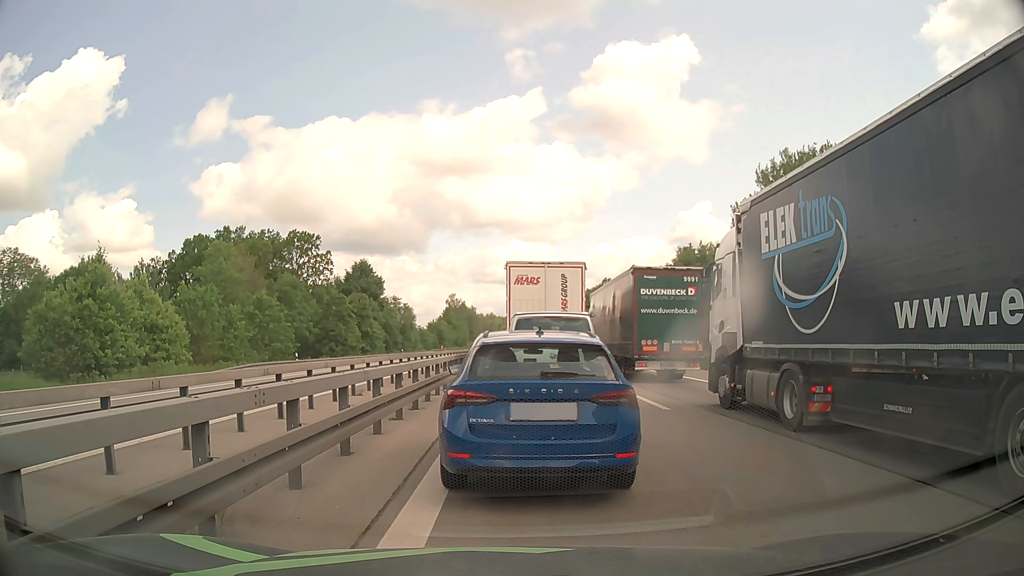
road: motorway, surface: asphalt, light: Day
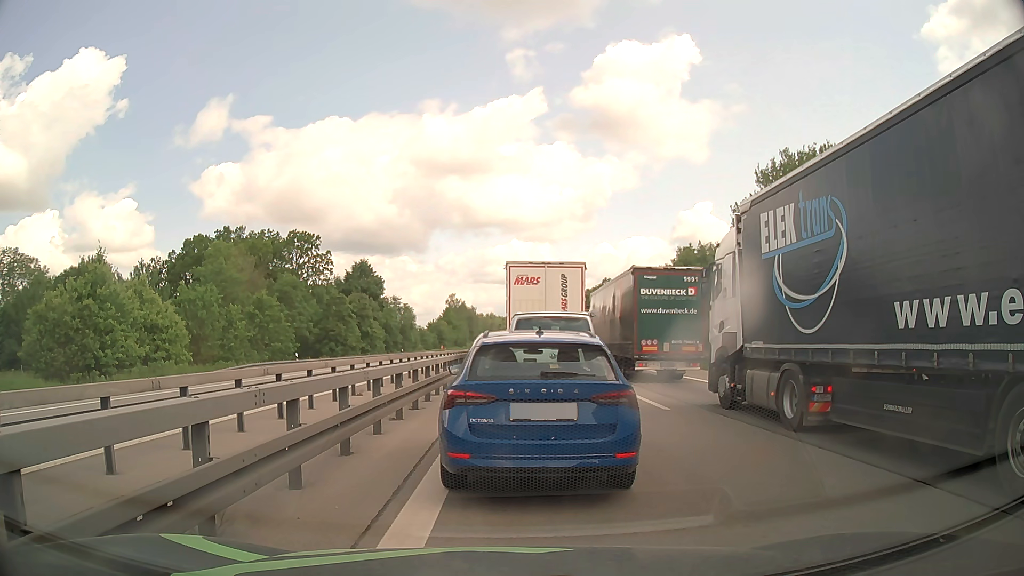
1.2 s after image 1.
(0.0, 0.0) m; 0°
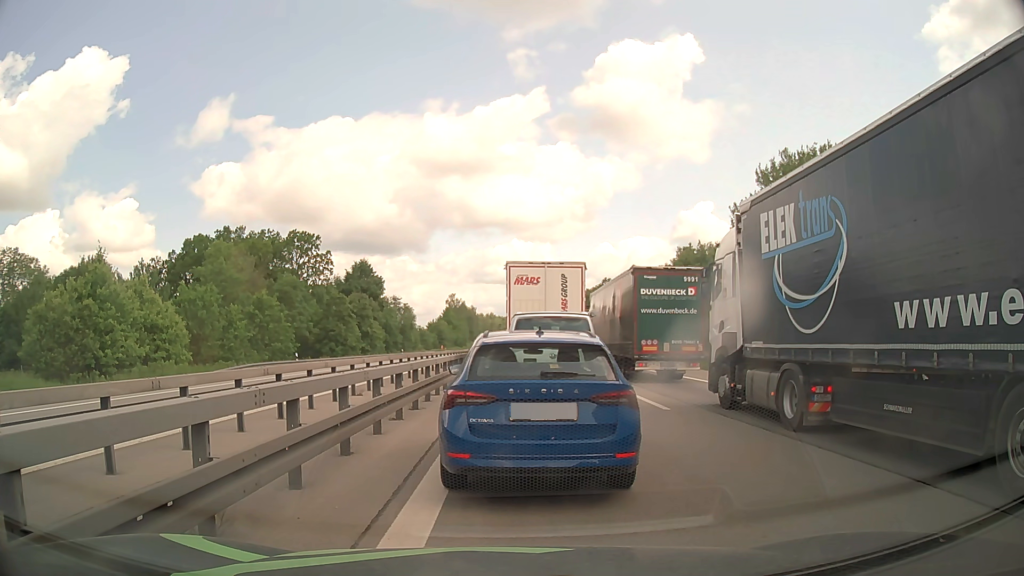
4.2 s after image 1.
(0.0, 0.0) m; 0°
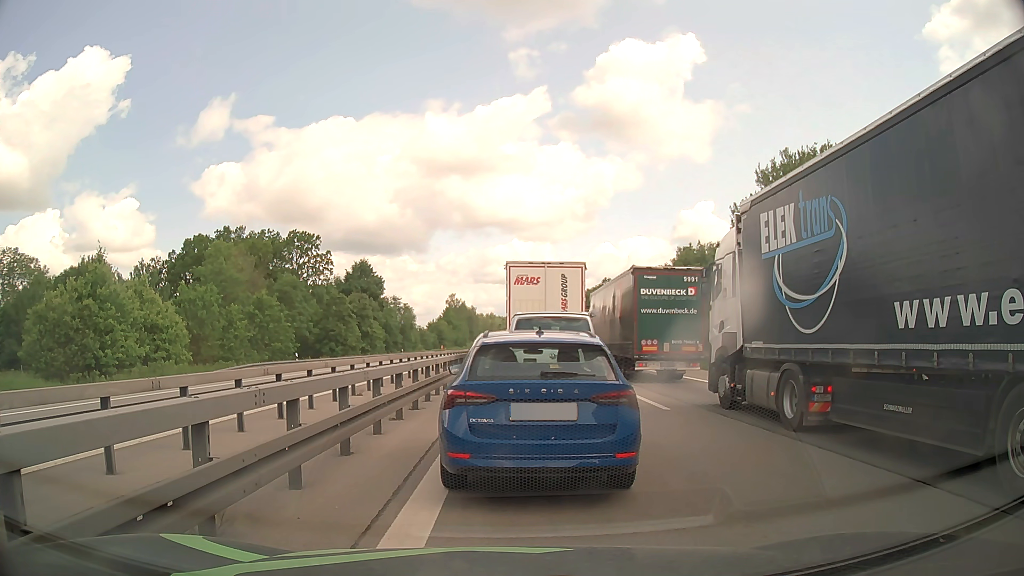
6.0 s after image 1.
(0.0, 0.0) m; 0°
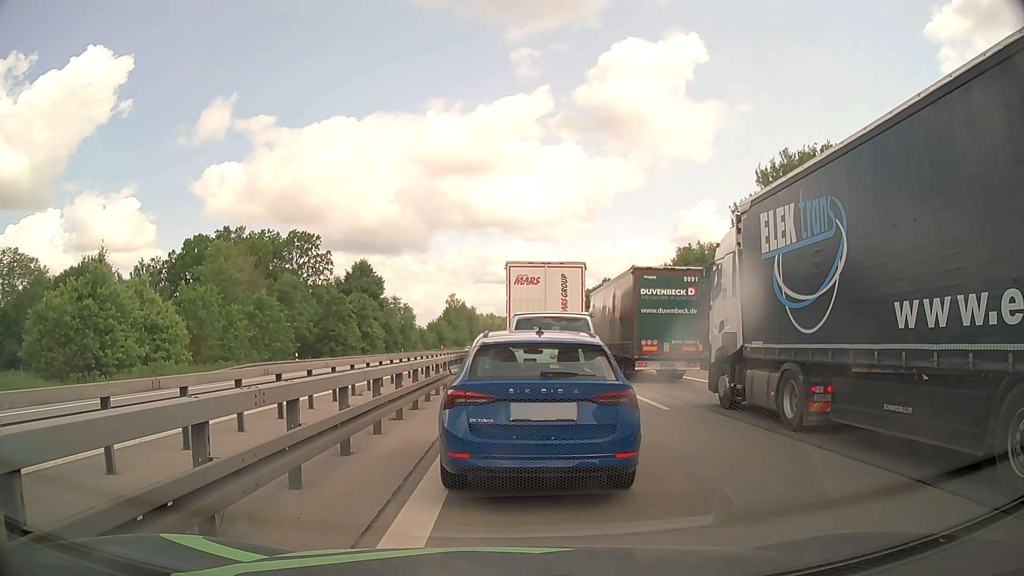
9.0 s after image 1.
(0.0, 0.0) m; 0°
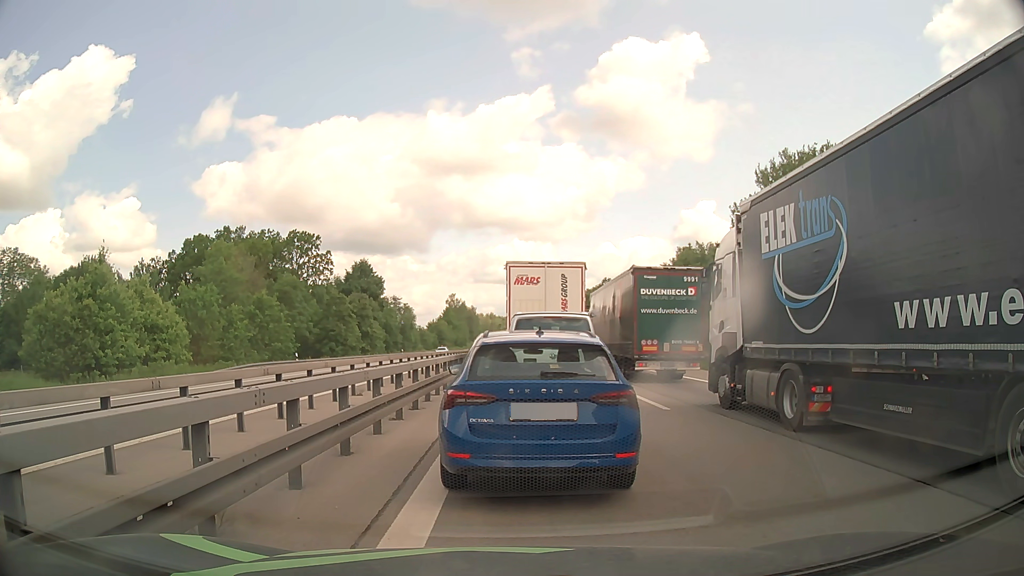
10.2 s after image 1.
(0.0, 0.0) m; 0°
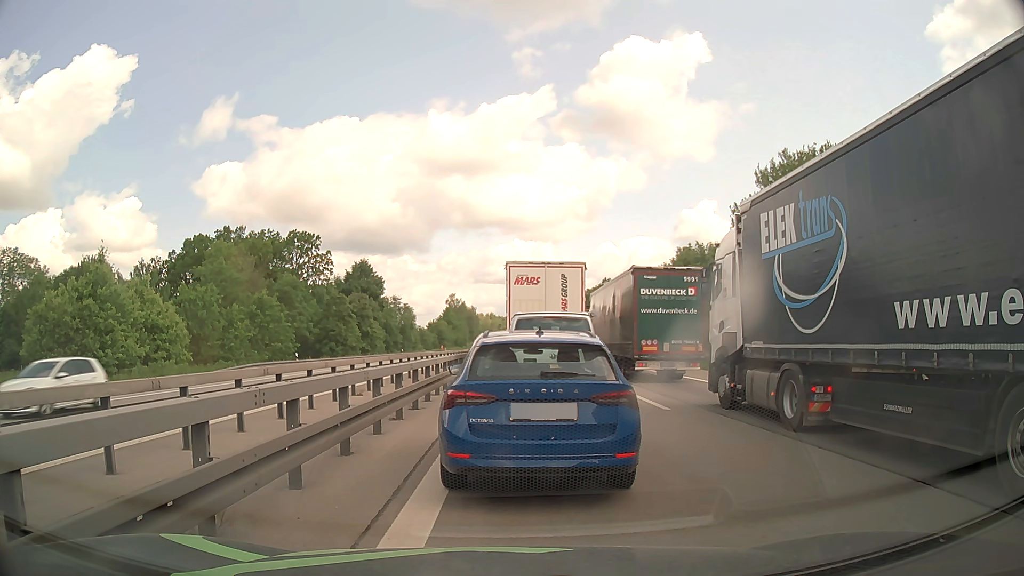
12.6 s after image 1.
(0.0, 0.0) m; 0°
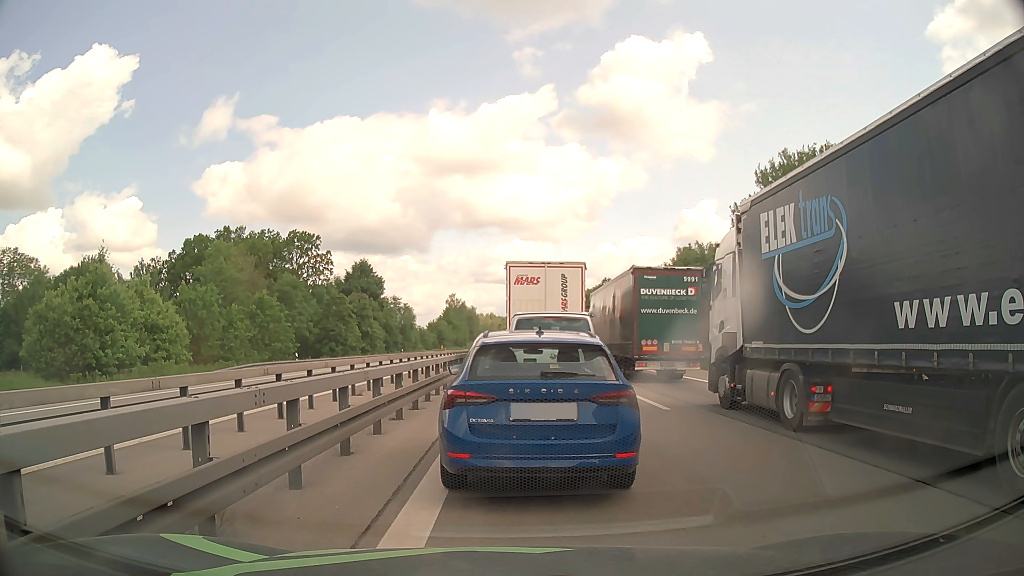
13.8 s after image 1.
(0.0, 0.0) m; 0°
